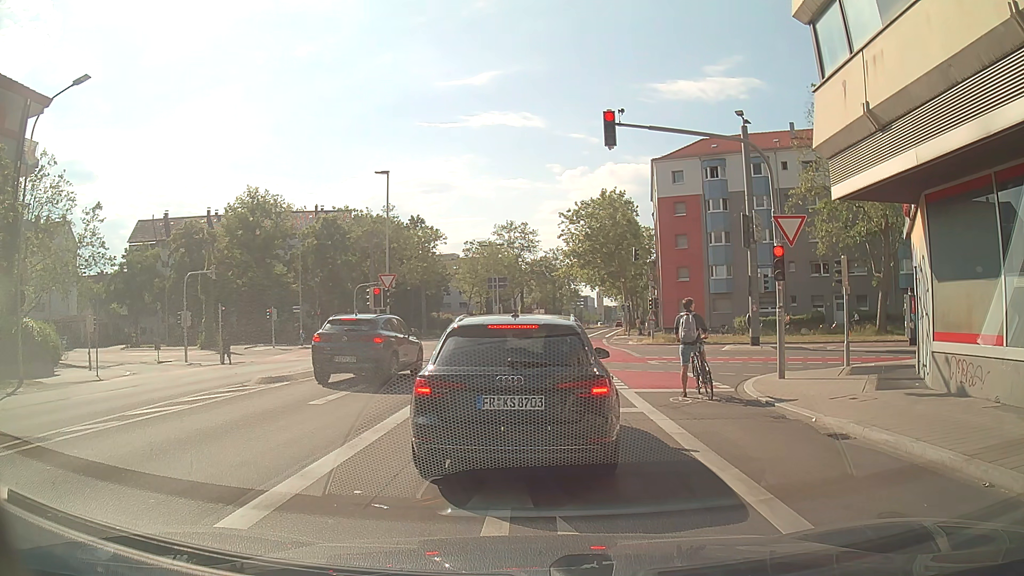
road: secondary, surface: asphalt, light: Day
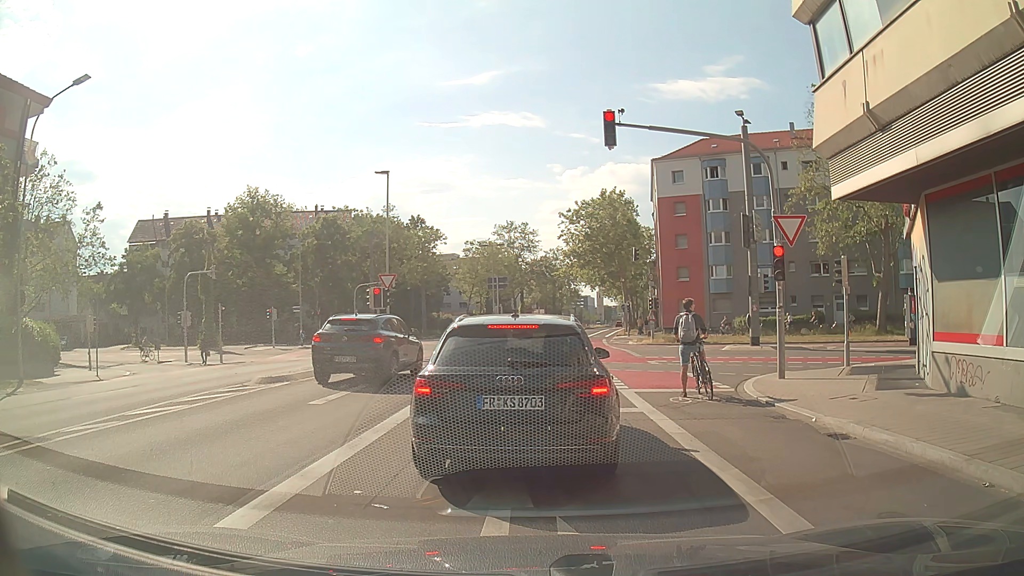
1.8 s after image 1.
(0.0, 0.0) m; 0°
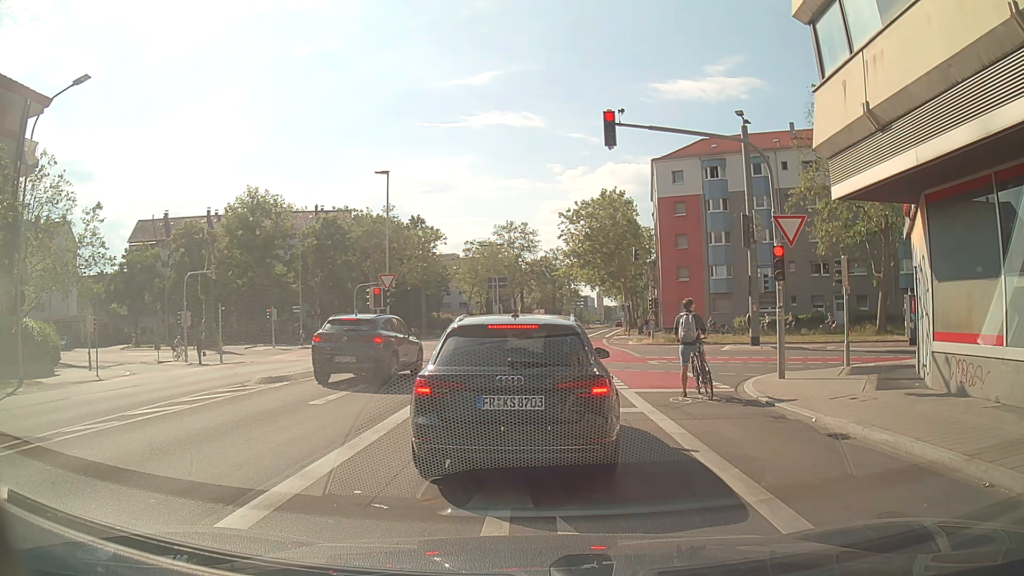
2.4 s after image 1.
(0.0, 0.0) m; 0°
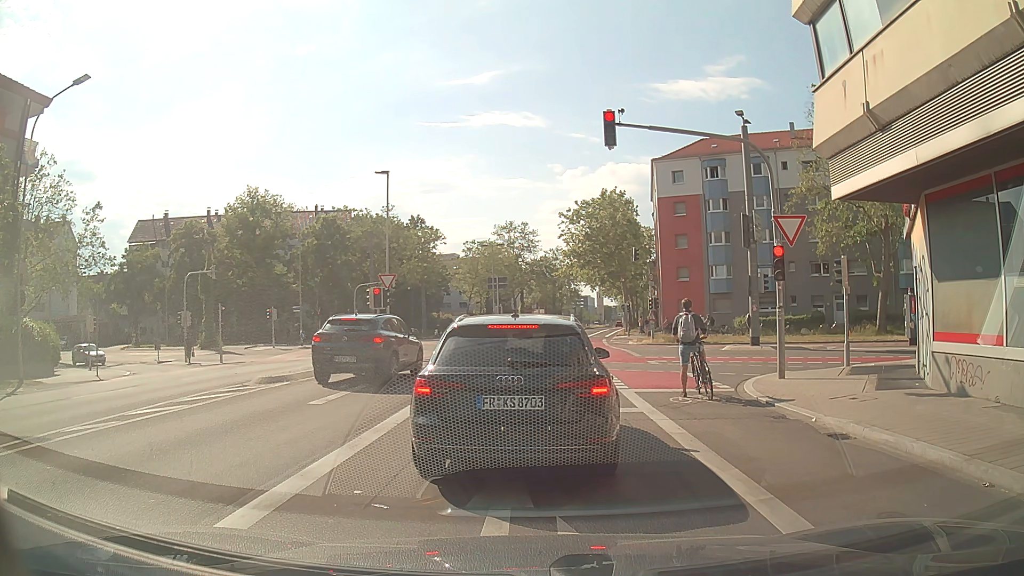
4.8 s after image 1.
(0.0, 0.0) m; 0°
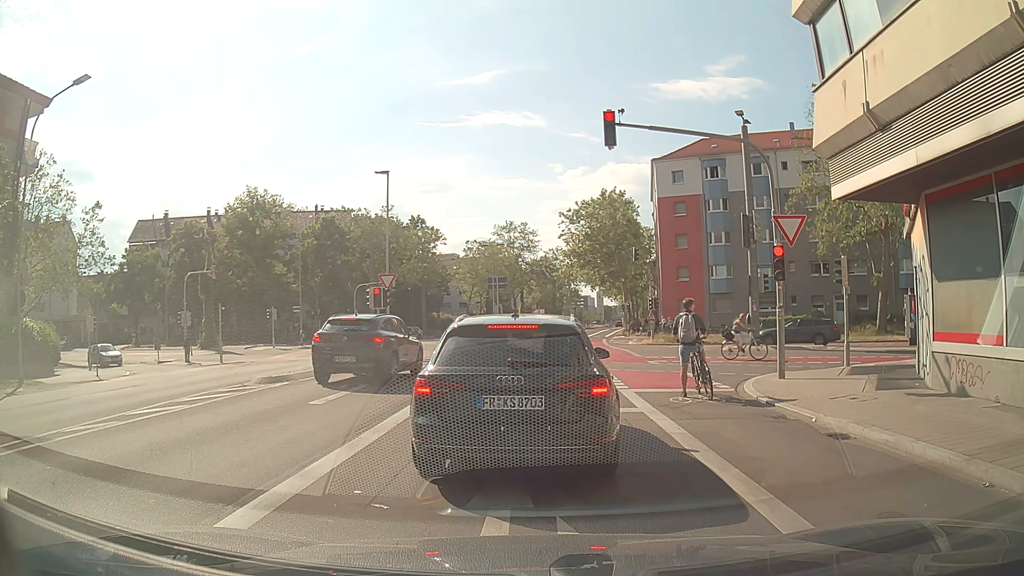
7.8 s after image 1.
(0.0, 0.0) m; 0°
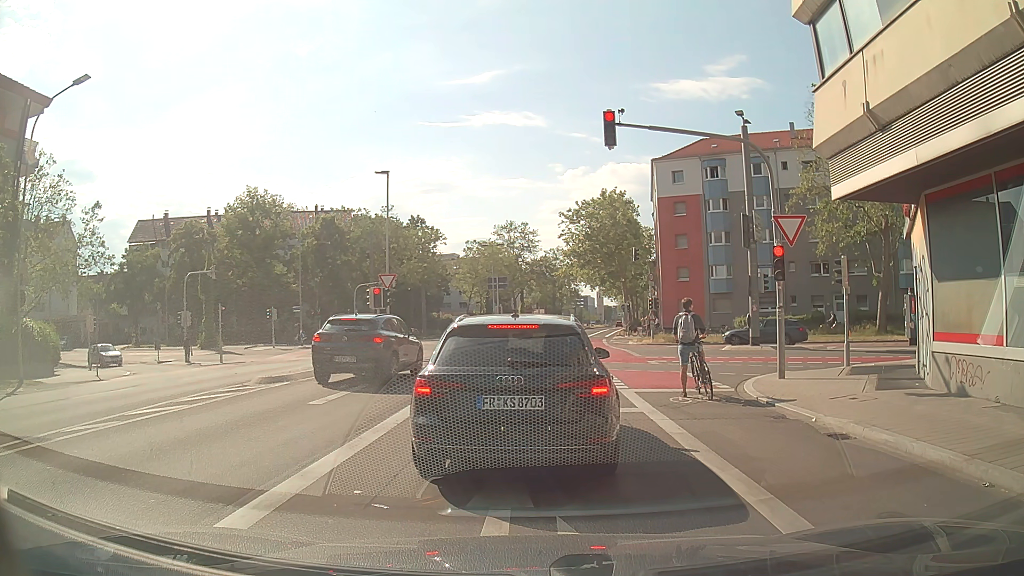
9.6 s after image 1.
(0.0, 0.0) m; 0°
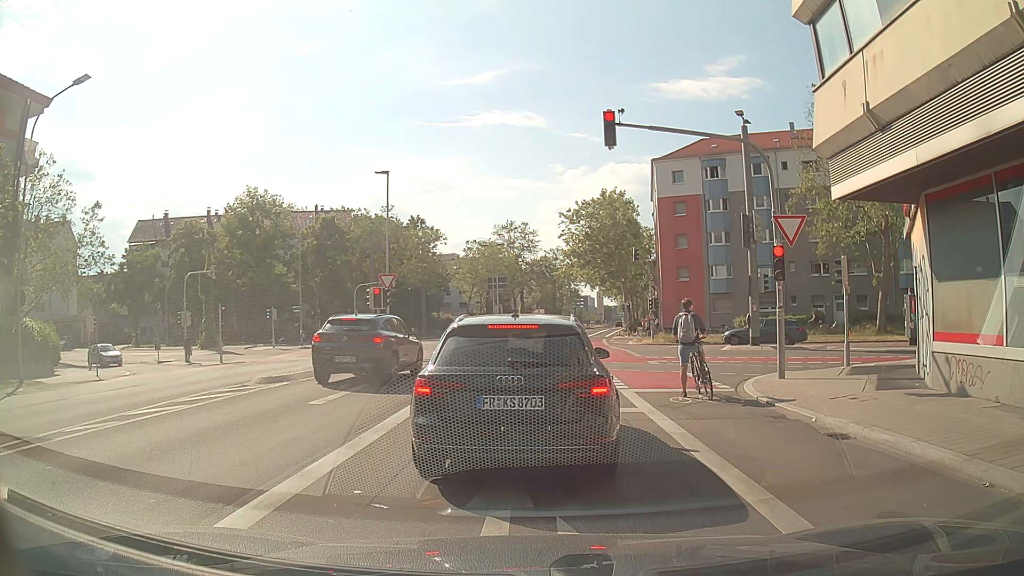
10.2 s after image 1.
(0.0, 0.0) m; 0°
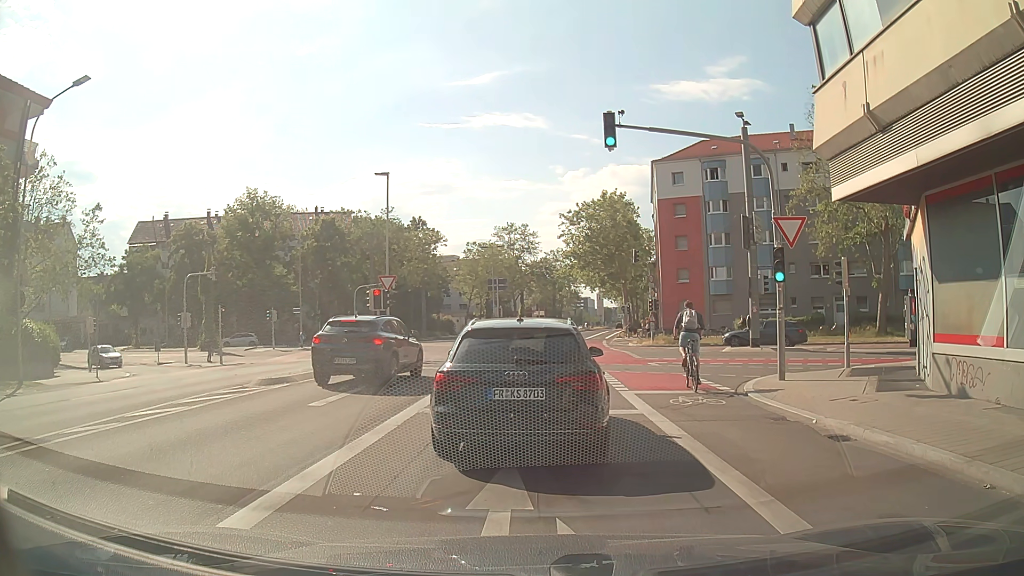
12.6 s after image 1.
(0.0, 0.0) m; 0°
(+1, +10) (+1, +20) (+2, +30) (+3, +40) (+4, +50) (+6, +60) (+7, +70) (+9, +79) (+12, +89) (+14, +99) m
